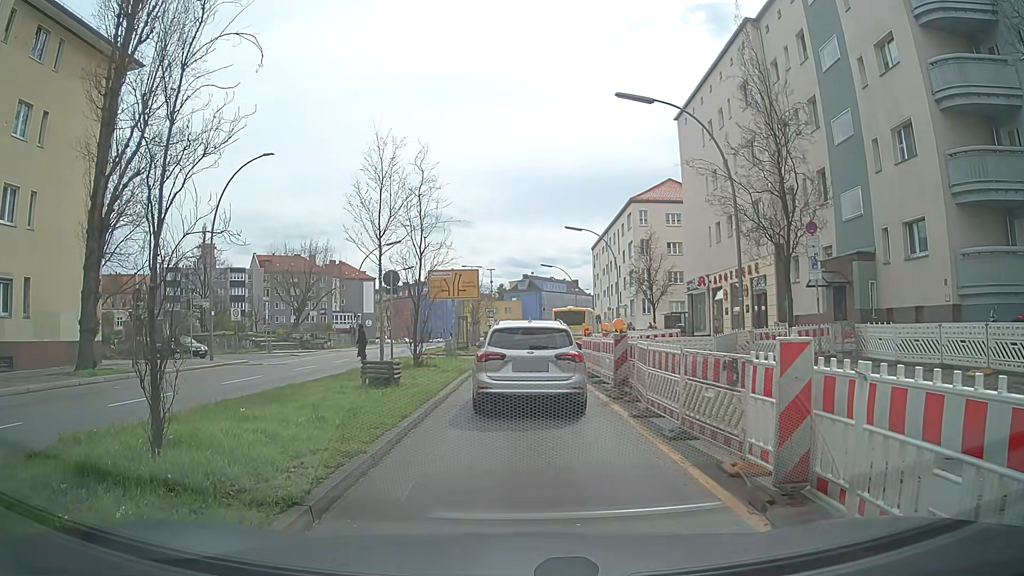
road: secondary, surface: asphalt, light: Day
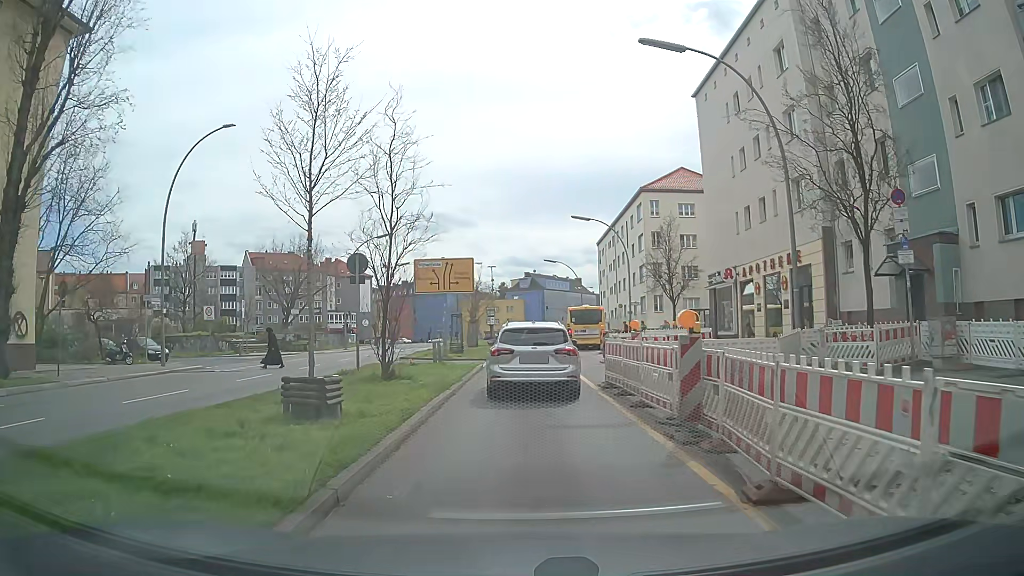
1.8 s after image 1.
(-0.2, +5.6) m; -2°
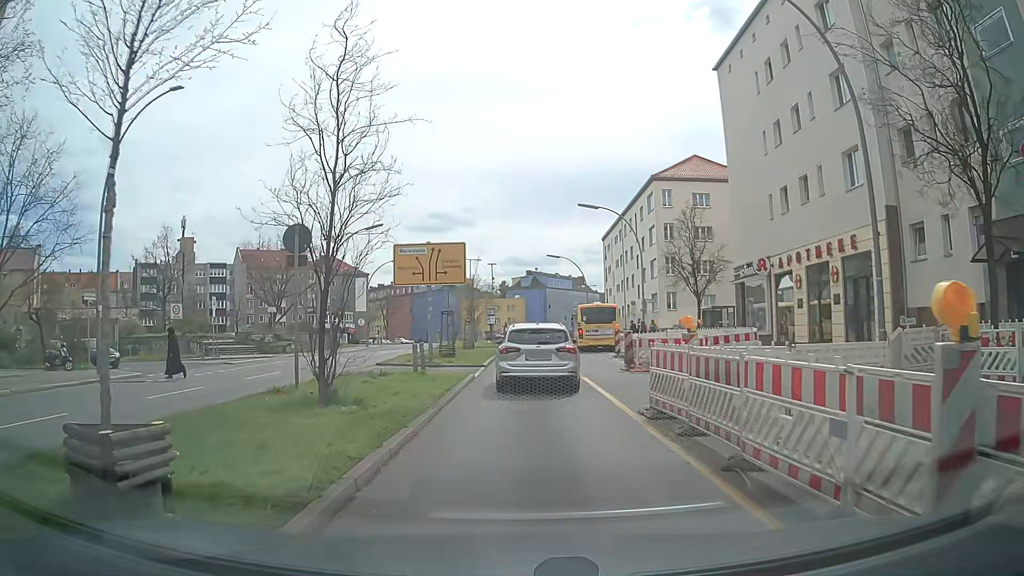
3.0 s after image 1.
(0.0, +5.3) m; +1°
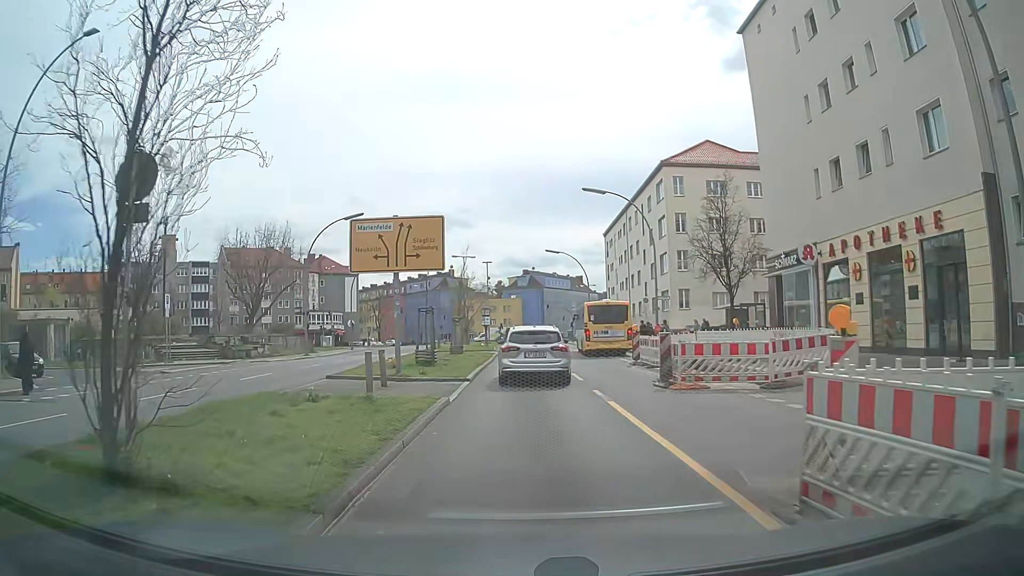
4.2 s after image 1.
(-0.2, +6.2) m; 0°
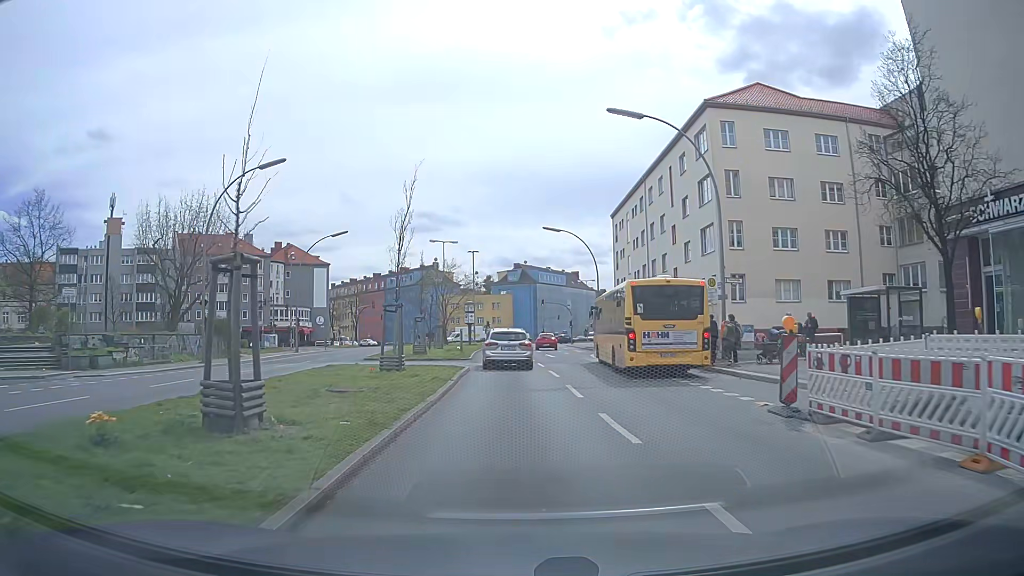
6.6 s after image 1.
(-0.2, +16.6) m; -1°
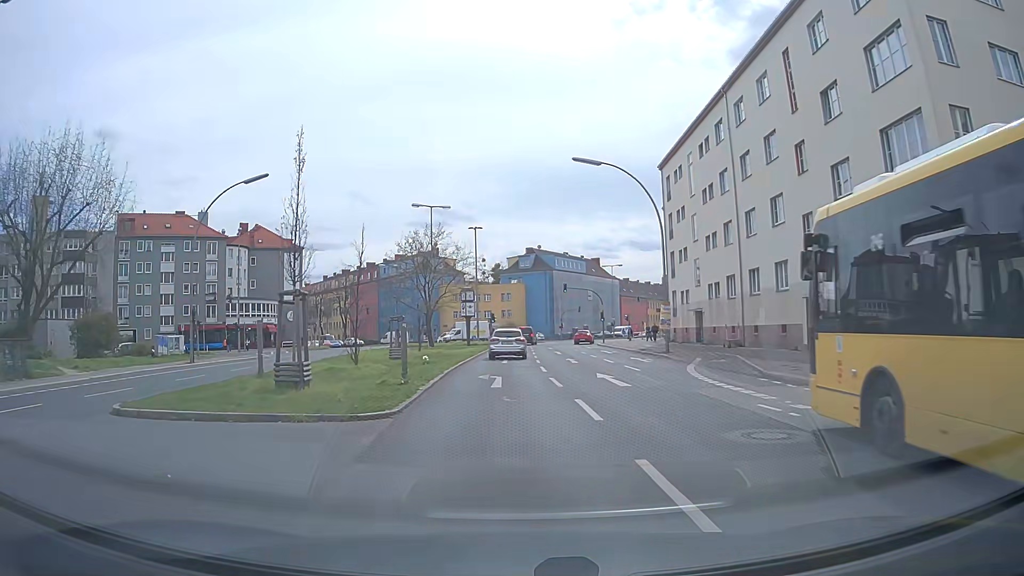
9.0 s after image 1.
(-0.1, +22.8) m; -1°
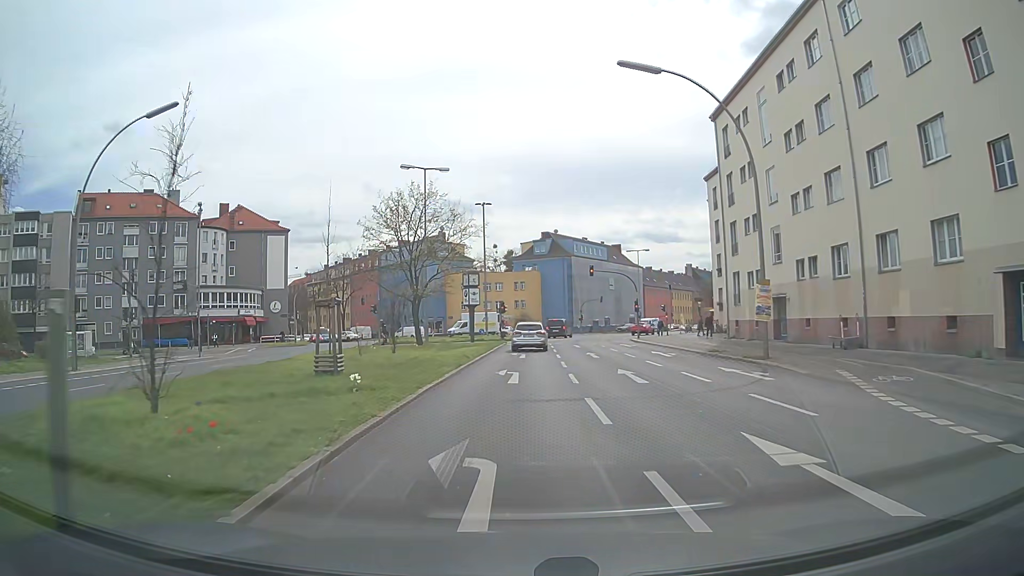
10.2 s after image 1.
(0.0, +12.9) m; -1°
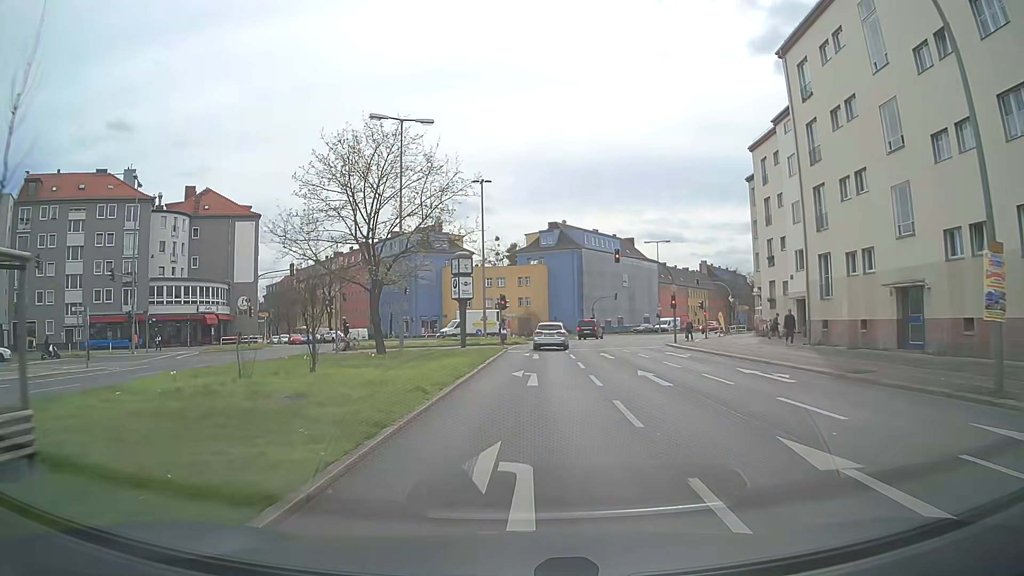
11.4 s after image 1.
(-0.1, +12.3) m; 0°
